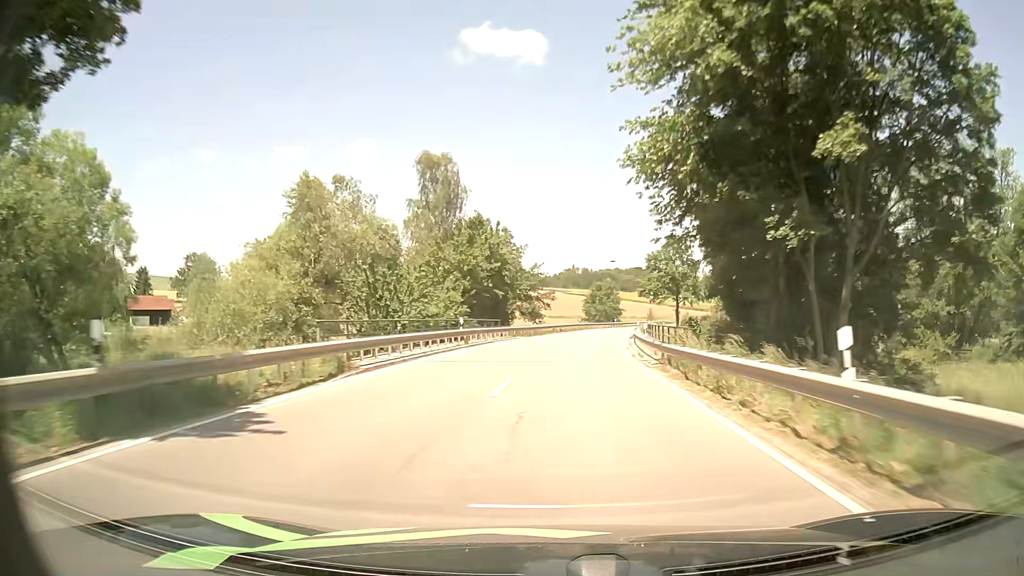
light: Day
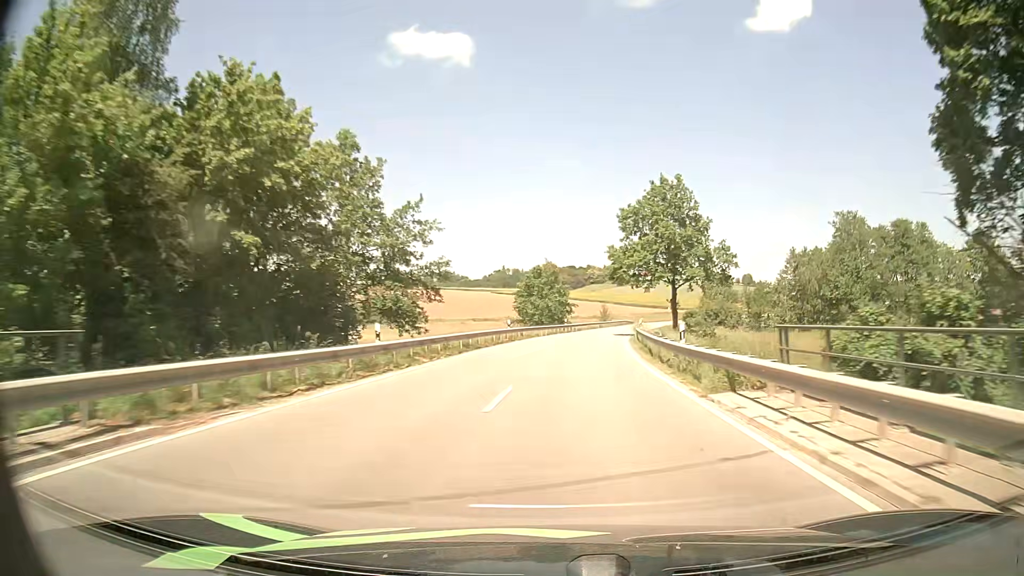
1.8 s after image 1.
(+1.8, +37.7) m; +5°
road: secondary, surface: asphalt
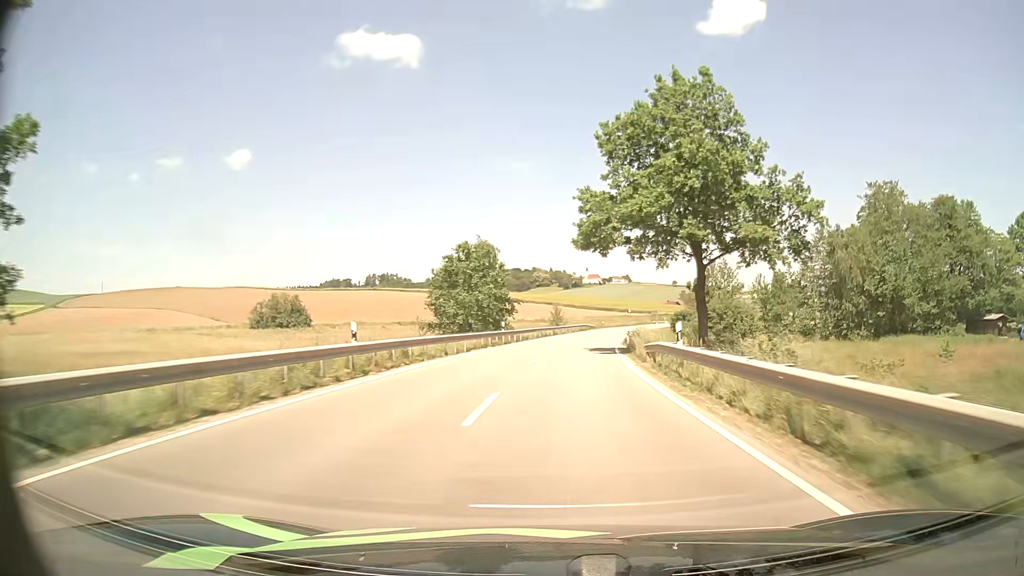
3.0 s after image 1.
(+1.1, +25.3) m; +5°
(0, +10) (+1, +20) (+1, +30) (+2, +40) (+4, +50) (+5, +60) (+7, +70) (+9, +79) (+11, +89) (+14, +99) m
